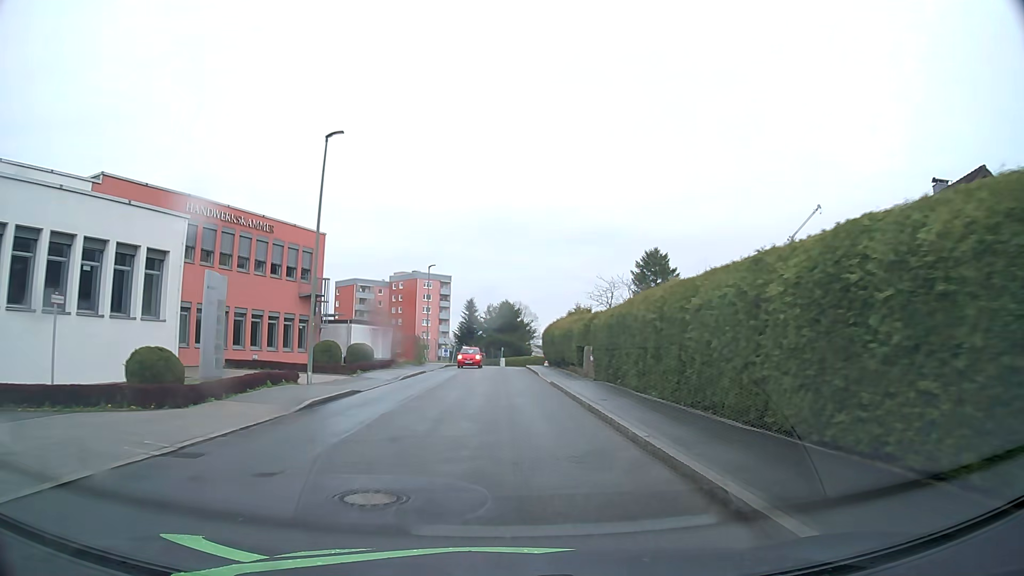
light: Day
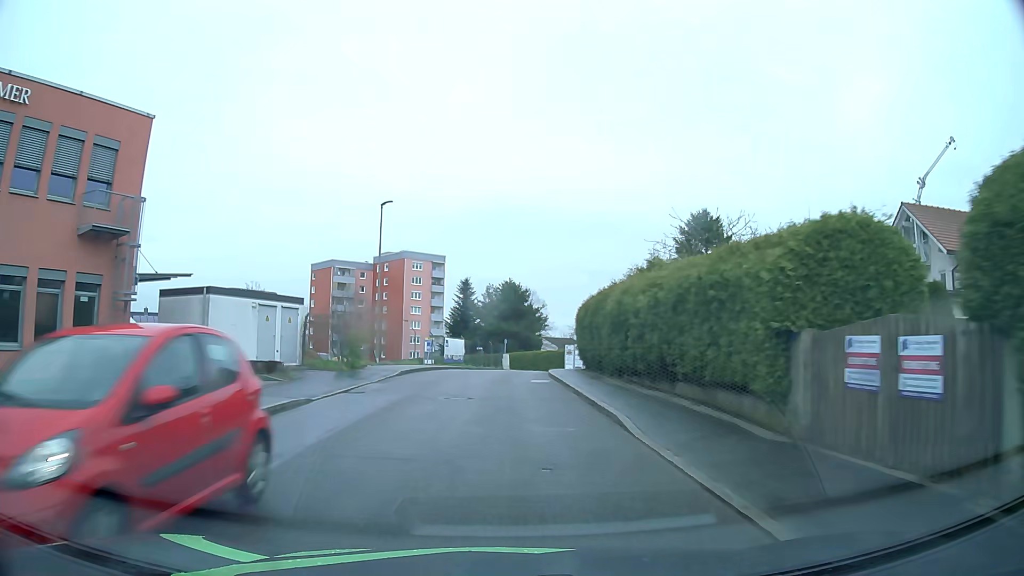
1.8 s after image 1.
(0.0, +23.4) m; 0°
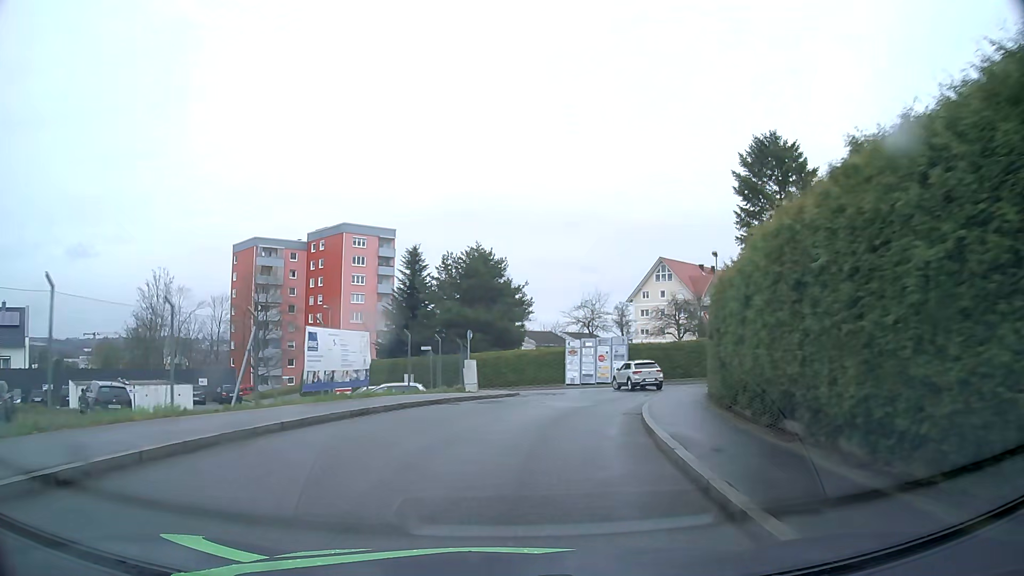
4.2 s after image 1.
(+0.2, +27.5) m; +3°
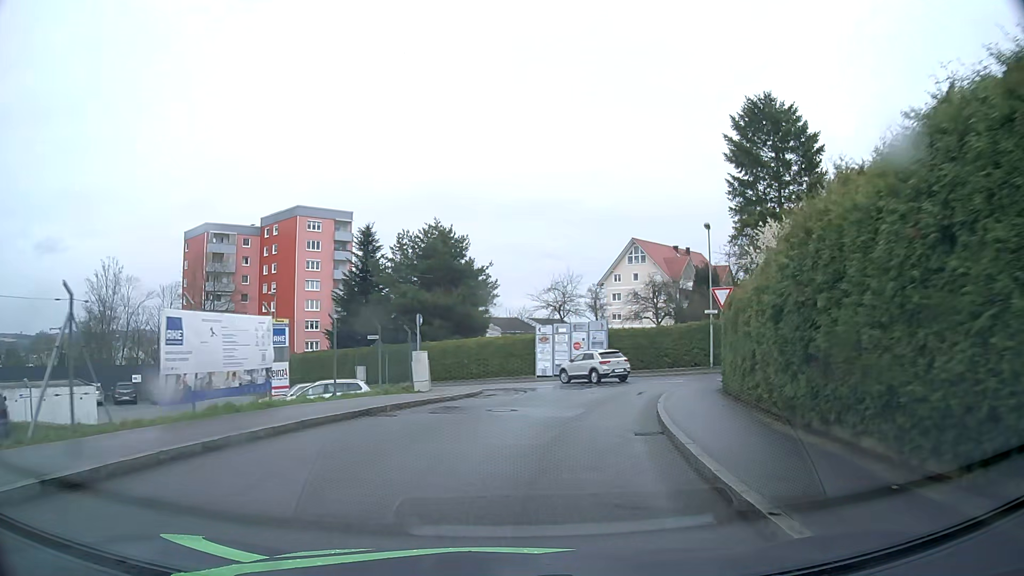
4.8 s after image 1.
(+0.1, +5.7) m; +2°
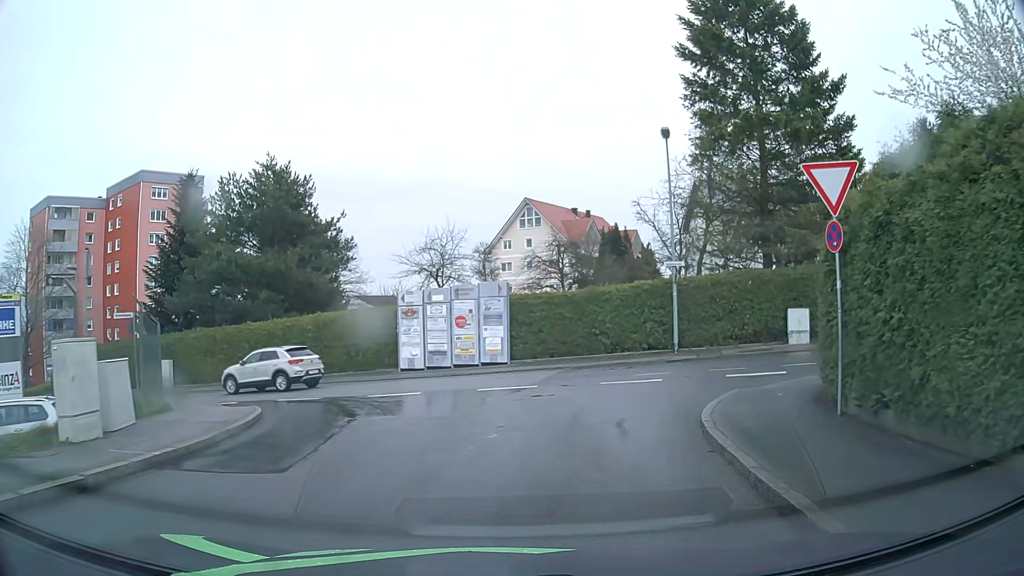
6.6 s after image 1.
(+1.2, +13.9) m; +10°
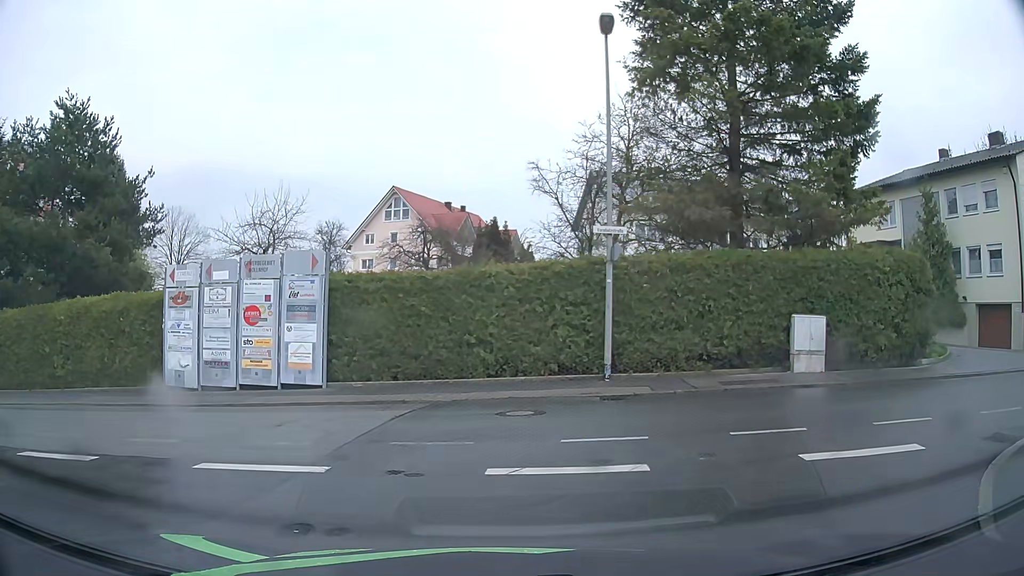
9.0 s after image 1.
(+0.7, +9.7) m; +10°
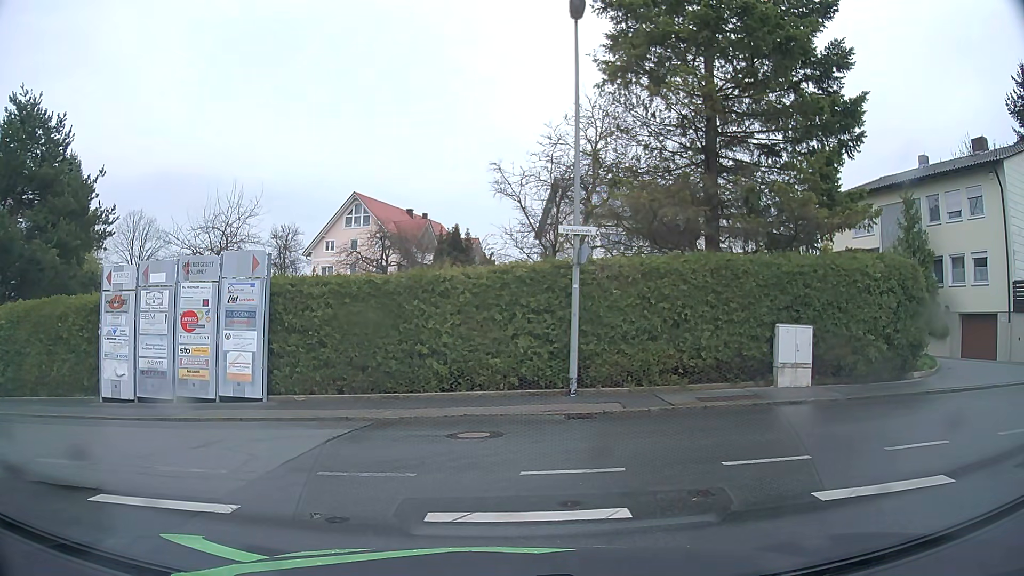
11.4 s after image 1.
(0.0, +1.3) m; +1°
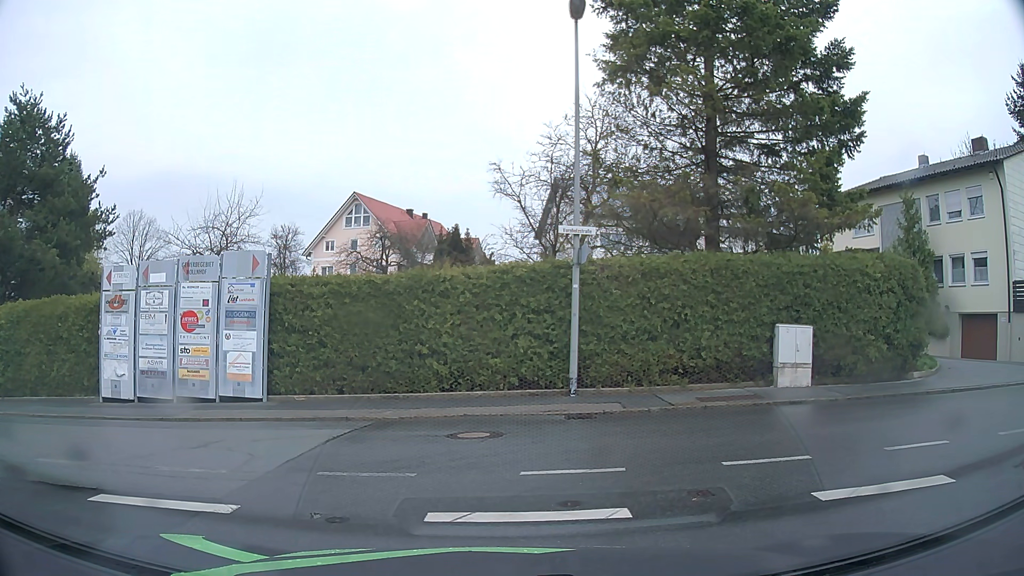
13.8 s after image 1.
(0.0, 0.0) m; 0°
(+4, +8) (+14, +9) (+24, +10) (+34, +11) (+44, +11) (+54, +12) (+64, +13) (+74, +14) (+84, +14) (+94, +15) m
